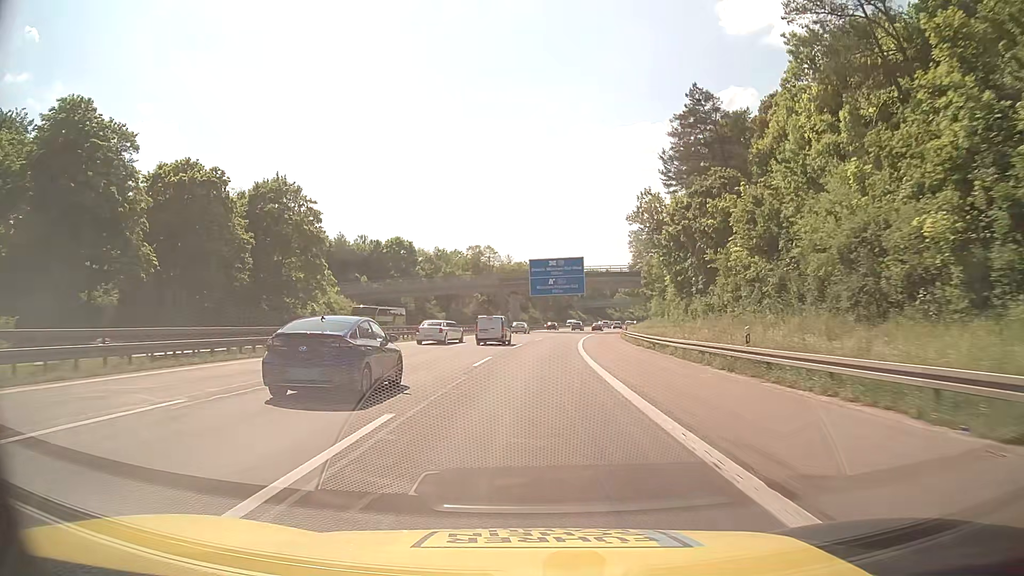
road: motorway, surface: asphalt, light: Day
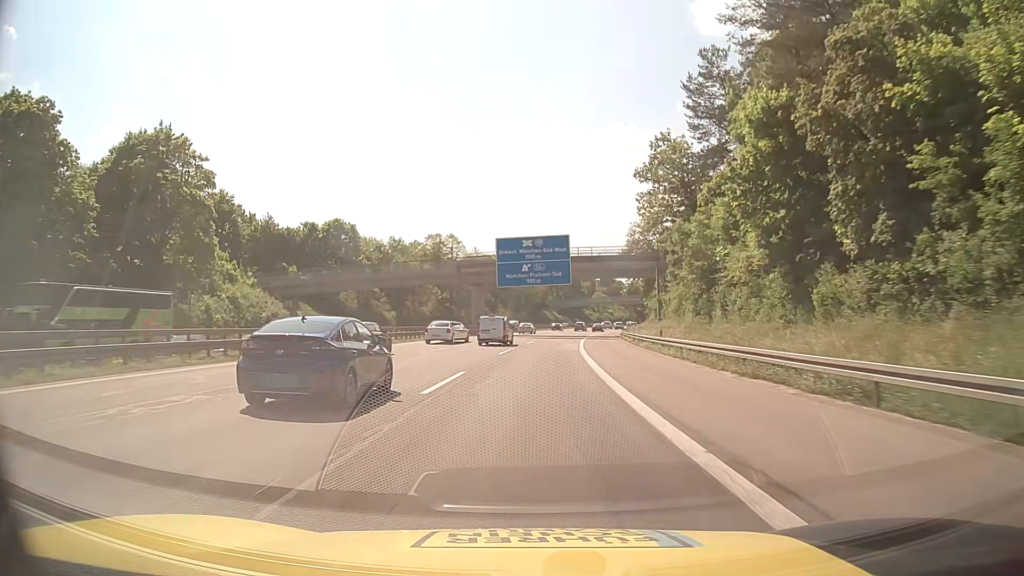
(+0.7, +26.4) m; +3°
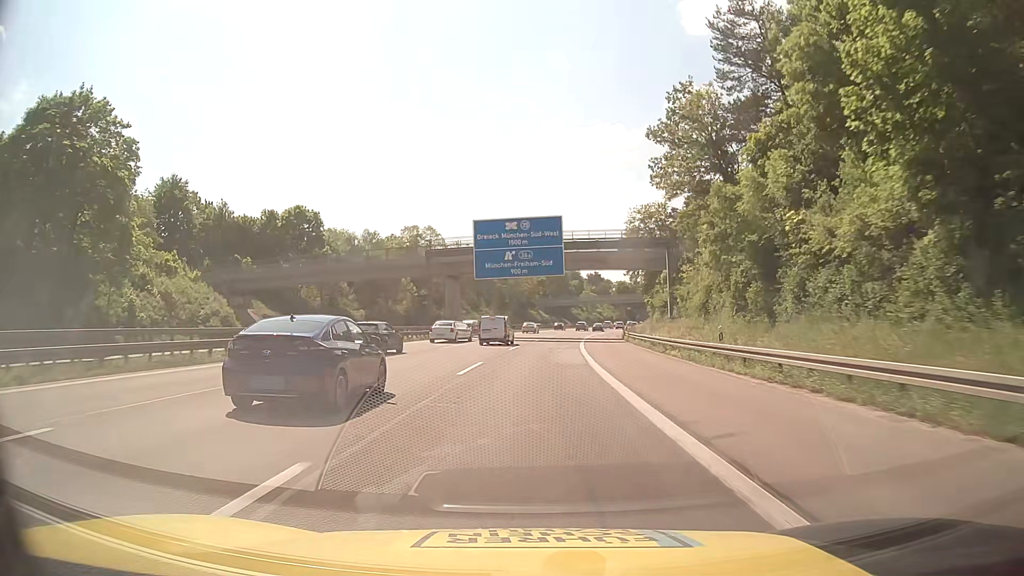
(+0.1, +13.2) m; +1°
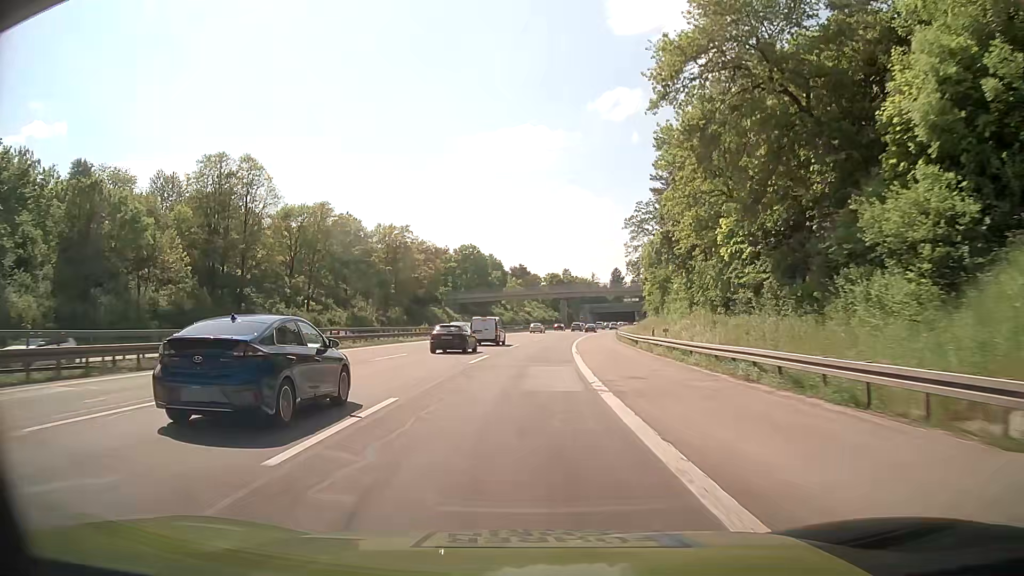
(+4.0, +65.9) m; +6°
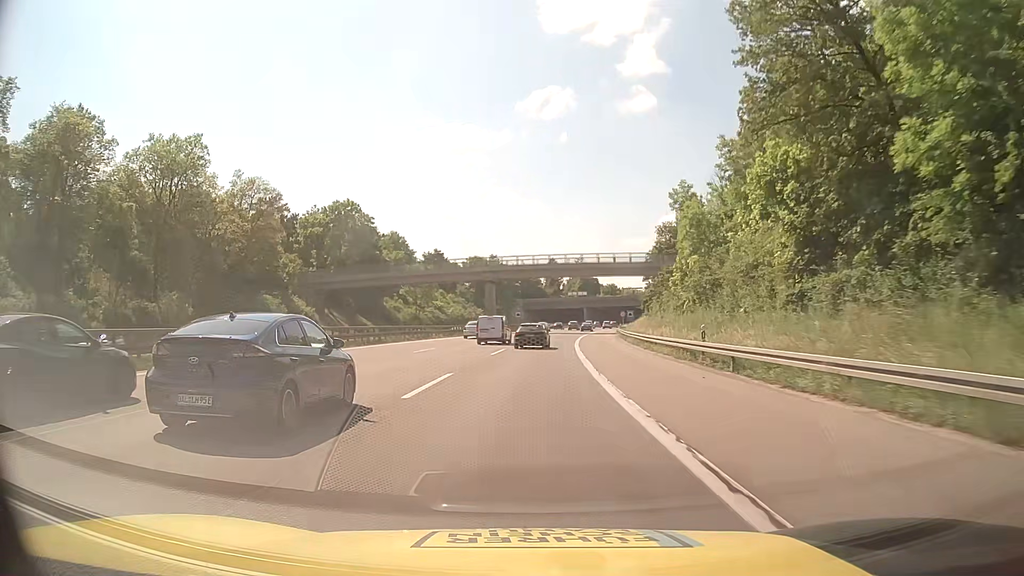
(+3.7, +65.9) m; +7°
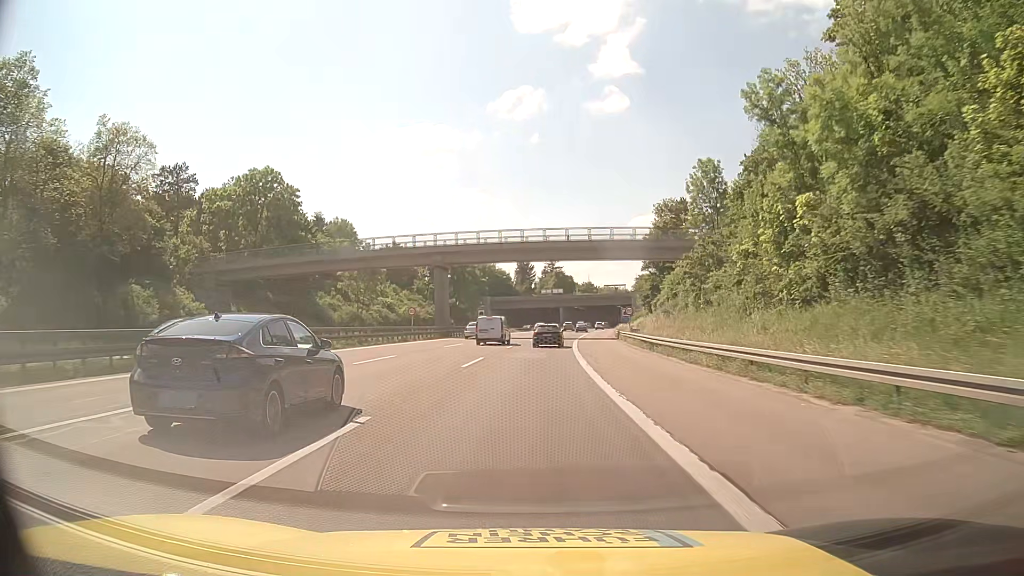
(+0.5, +26.4) m; +2°
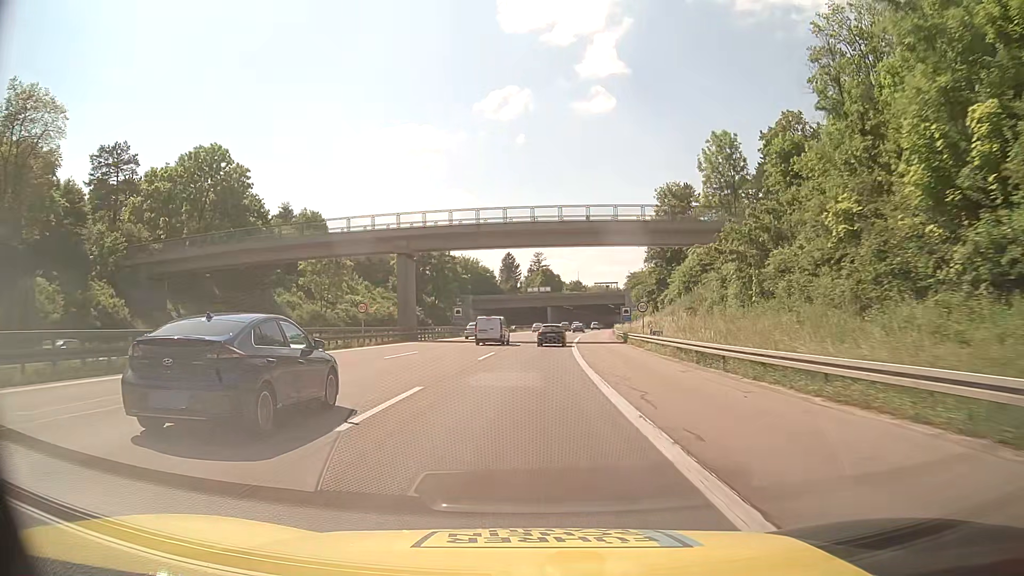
(+0.1, +13.2) m; +1°
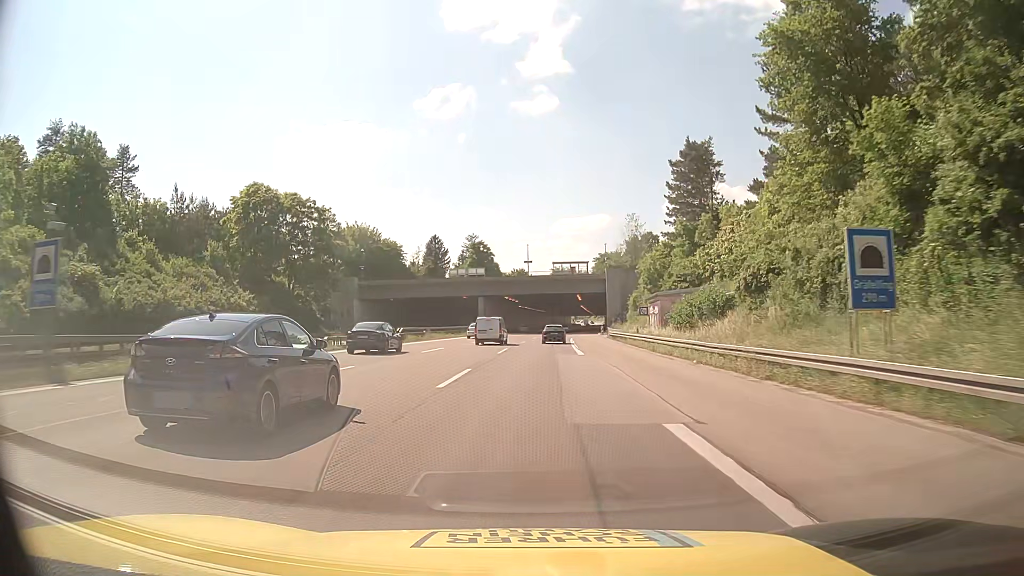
(+2.9, +65.8) m; +5°
(0, +10) (0, +20) (+1, +30) (+1, +40) (+2, +50) (+2, +60) (+3, +70) (+4, +80) (+4, +90) (+5, +100) m
